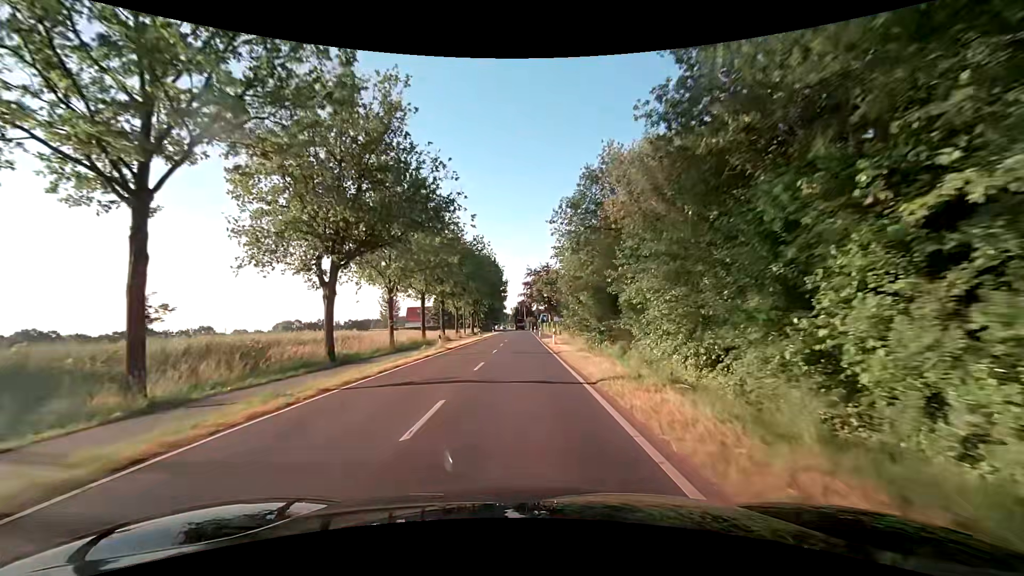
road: secondary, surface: asphalt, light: Day
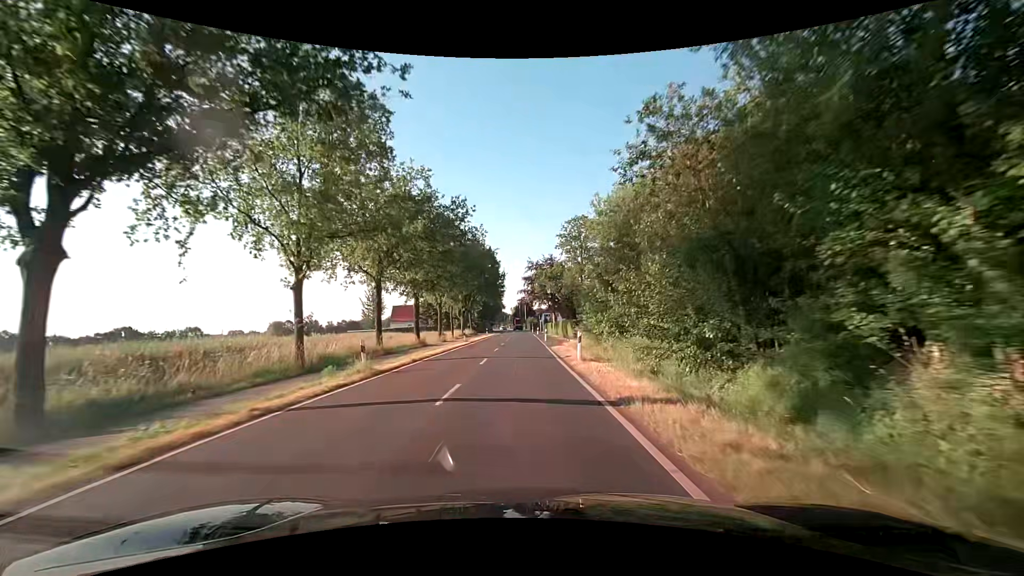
(+0.2, +15.6) m; 0°
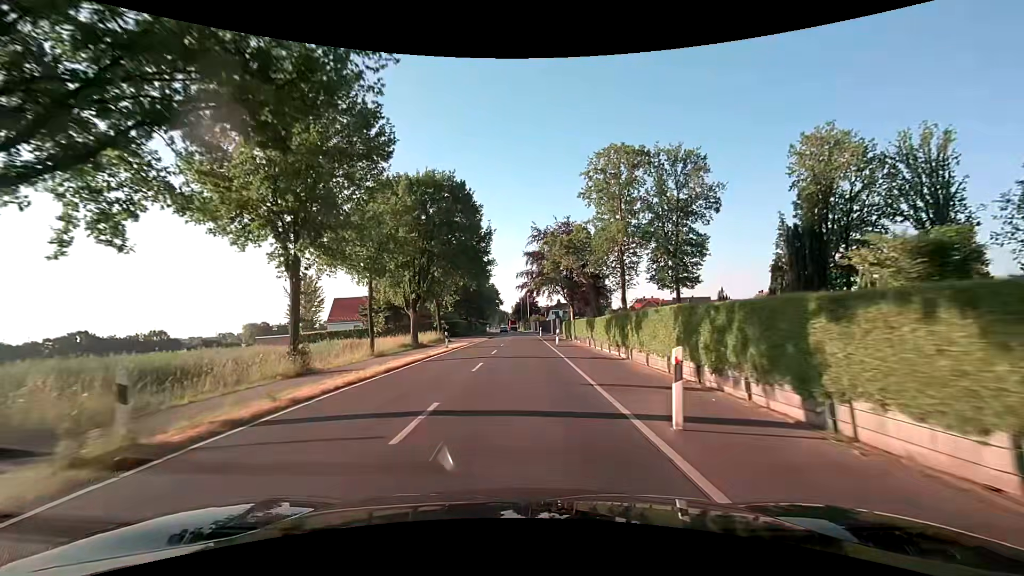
(+0.2, +38.9) m; 0°
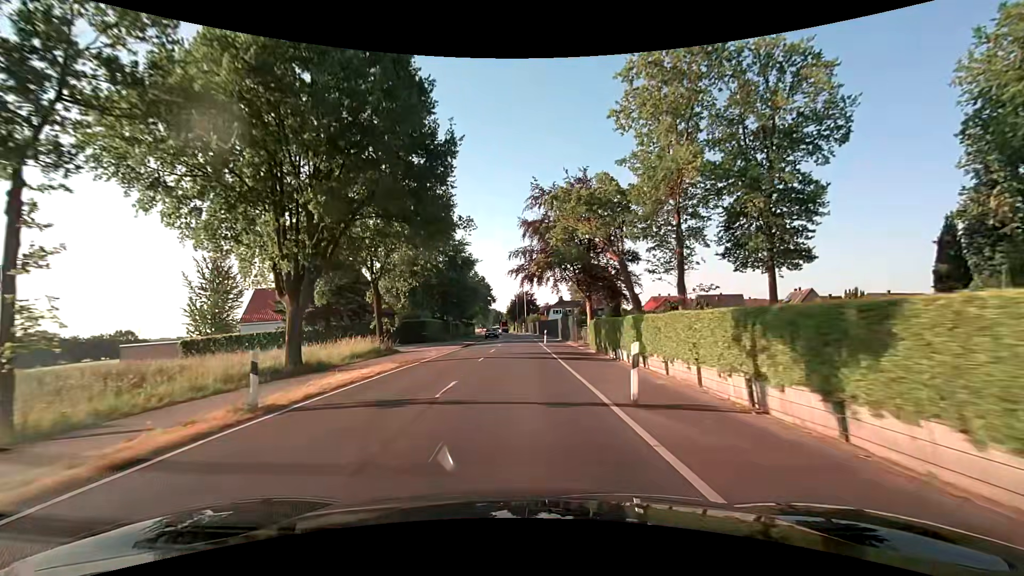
(+0.3, +23.3) m; +1°
